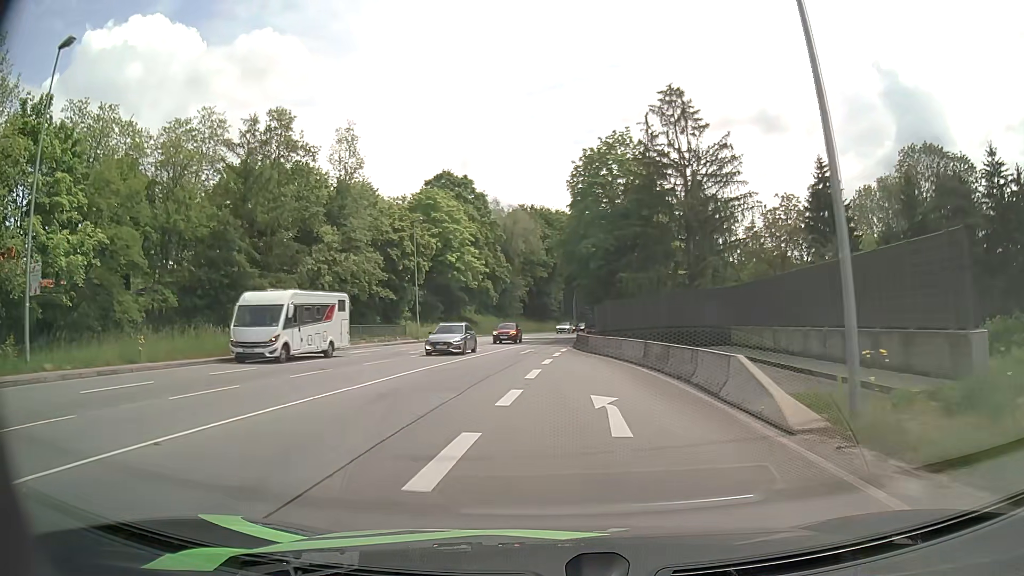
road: primary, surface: asphalt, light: Day
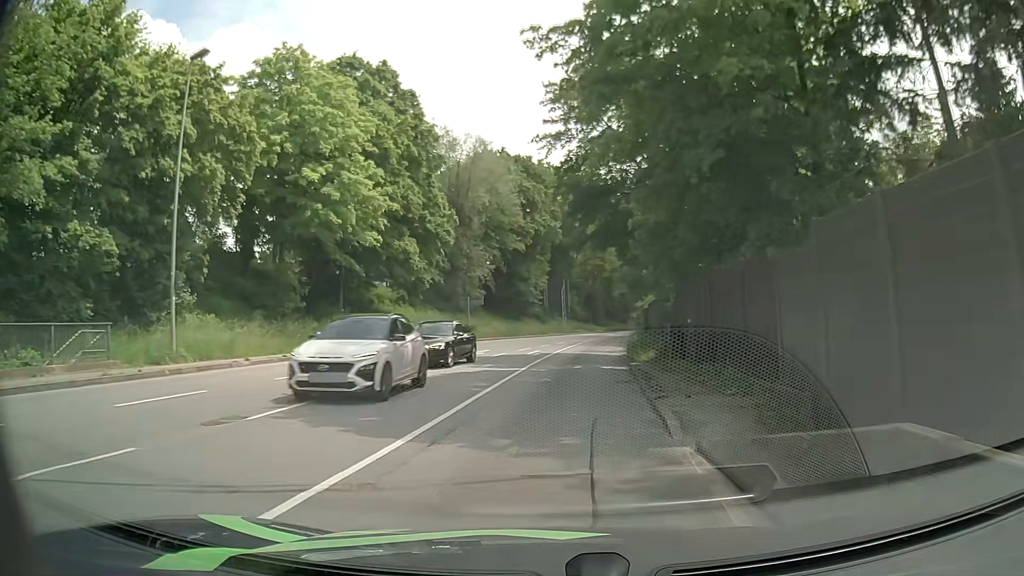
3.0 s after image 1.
(-0.1, +38.2) m; +2°
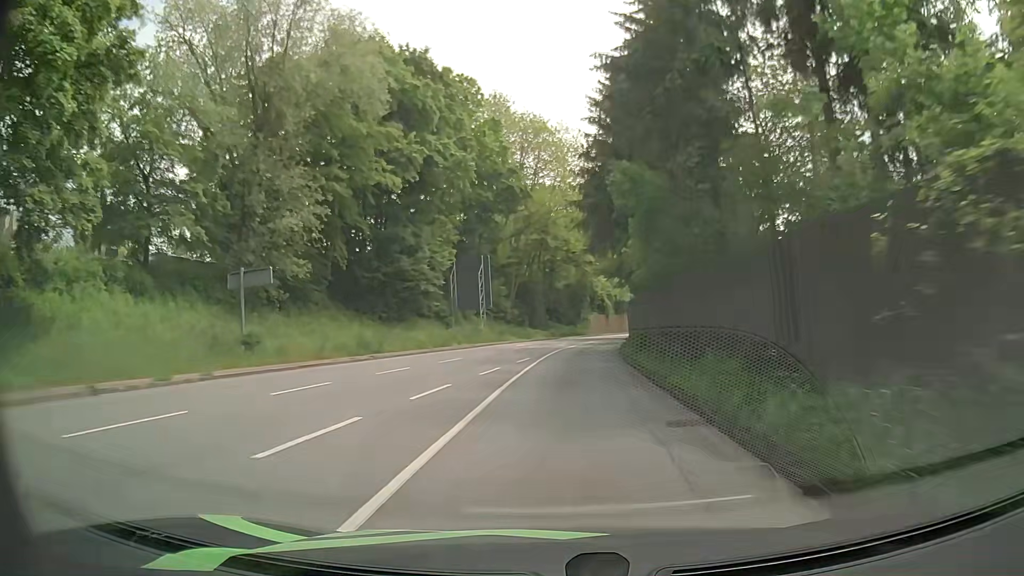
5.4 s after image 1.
(+1.7, +32.5) m; +6°
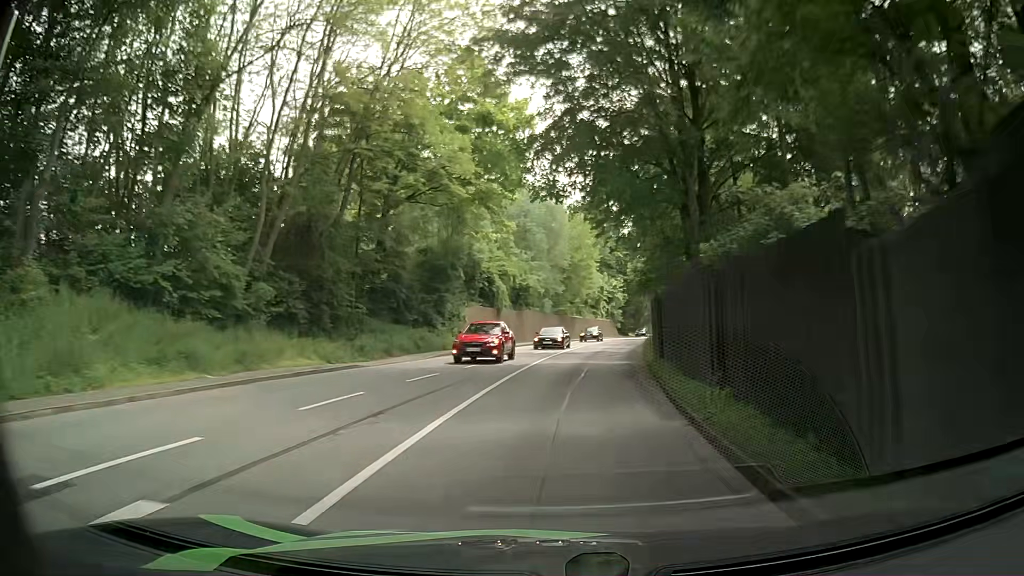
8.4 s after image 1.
(+2.9, +43.8) m; +9°
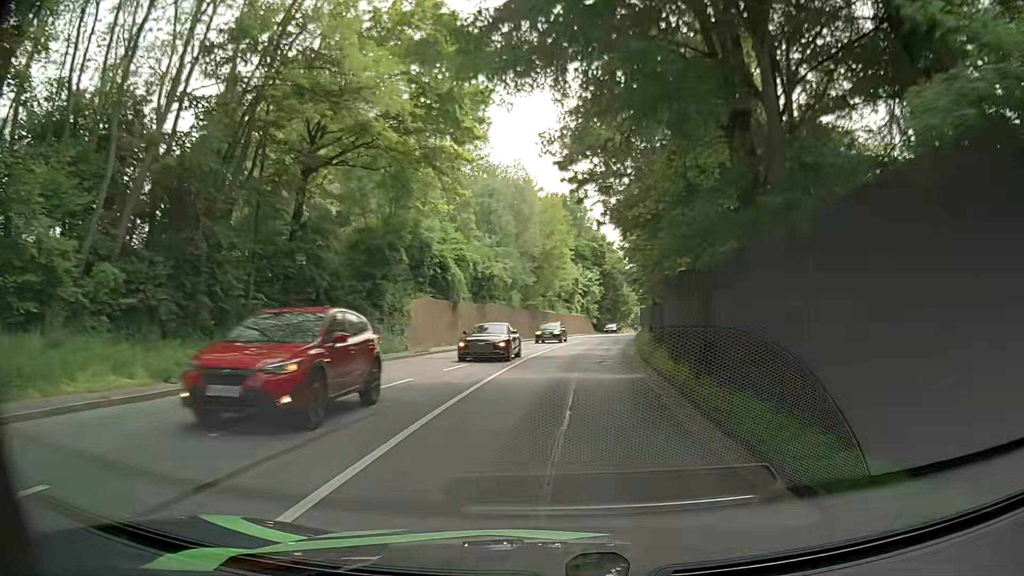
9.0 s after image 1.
(+0.2, +9.0) m; +2°
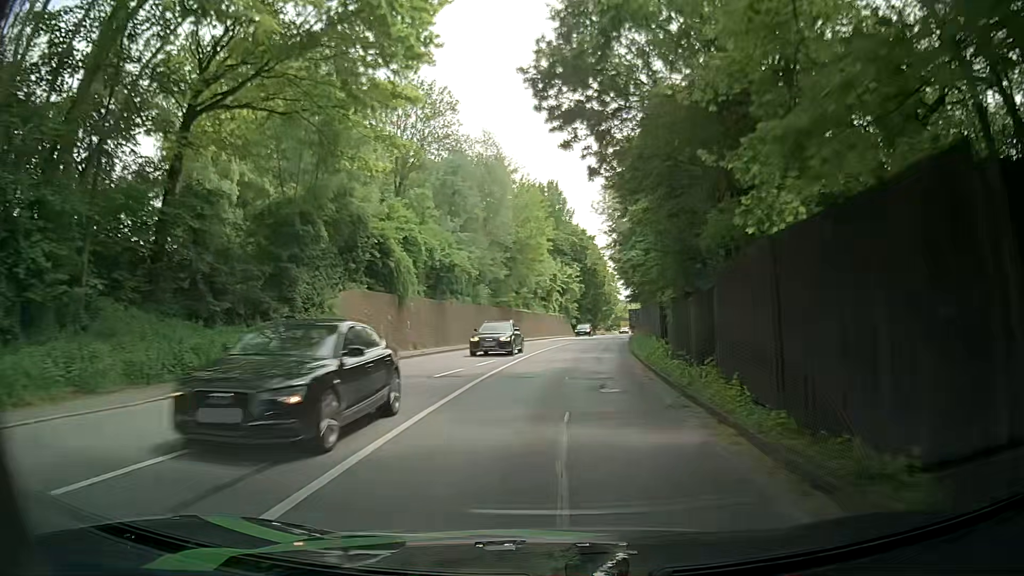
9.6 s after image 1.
(+0.3, +9.0) m; +2°
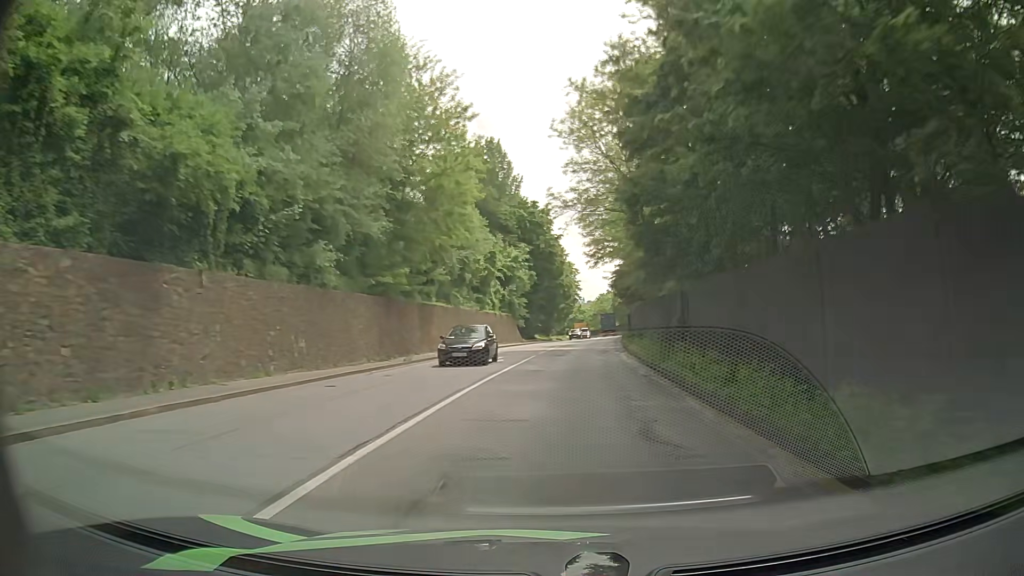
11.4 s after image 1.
(+1.2, +26.8) m; +4°
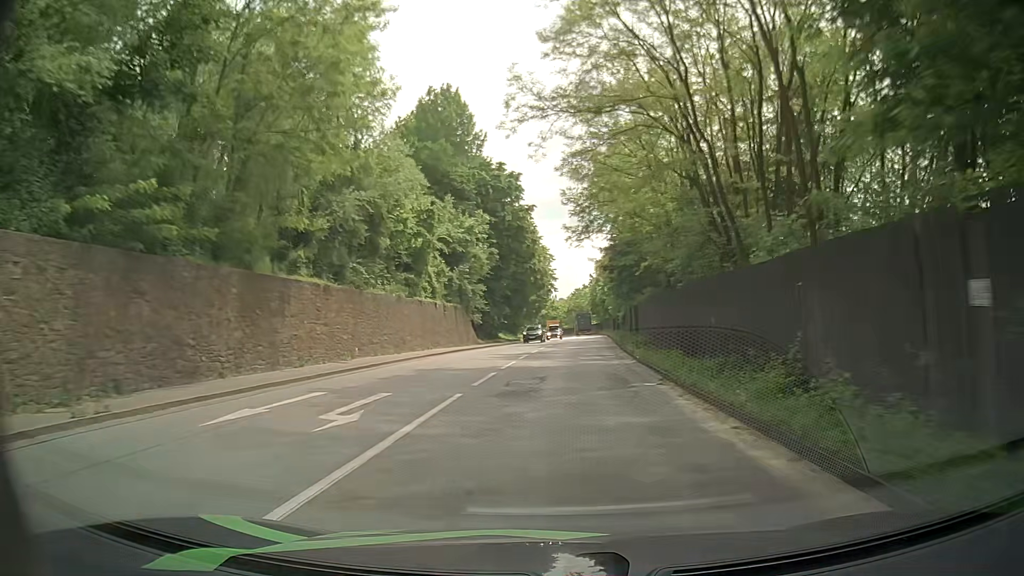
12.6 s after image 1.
(+0.7, +18.4) m; +3°
(0, +10) (0, +20) (+1, +30) (+2, +40) (+2, +50) (+3, +60) (+4, +70) (+5, +80) (+5, +90) (+6, +100) m
